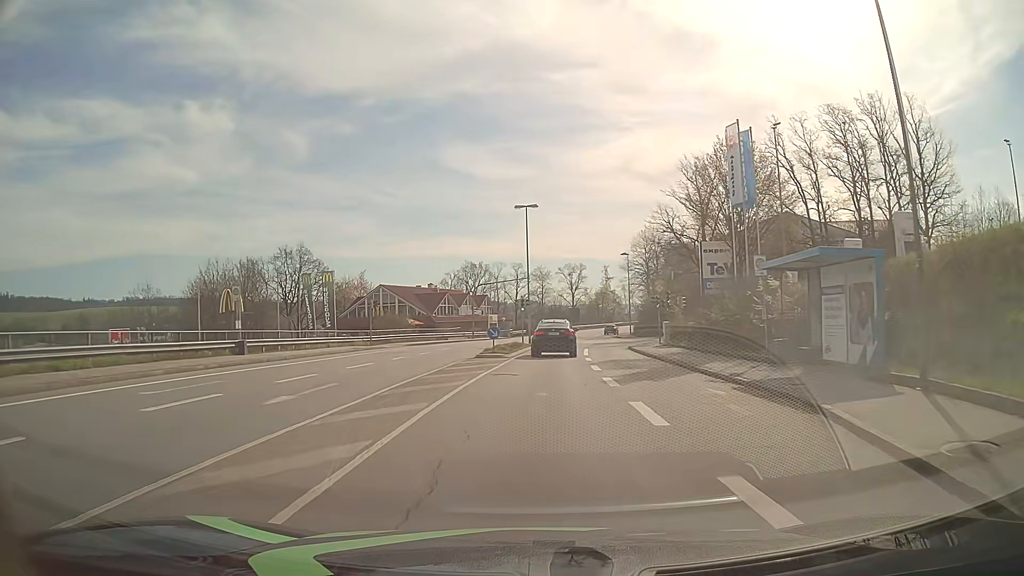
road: tertiary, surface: asphalt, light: Day
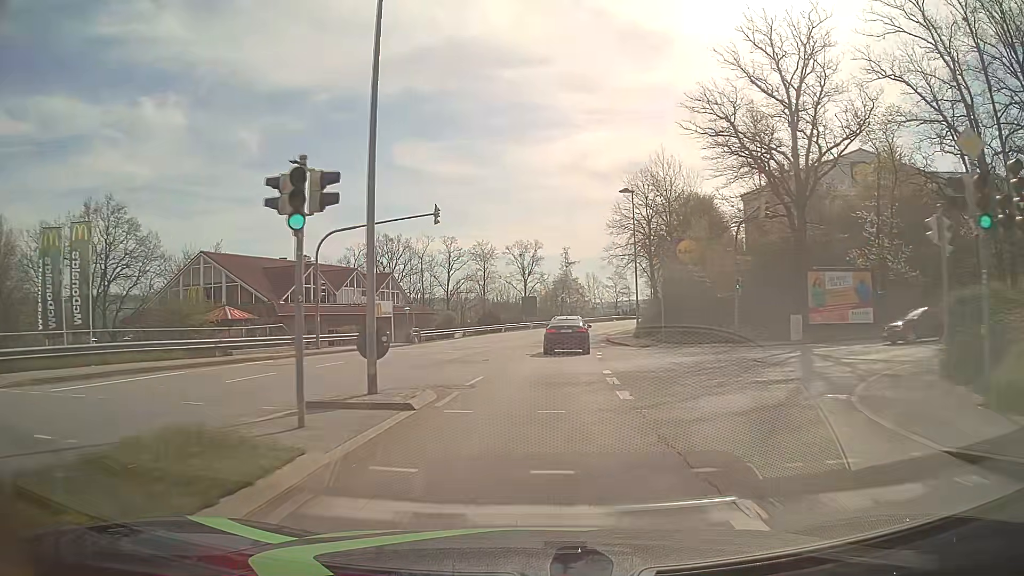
(+1.3, +38.5) m; +4°
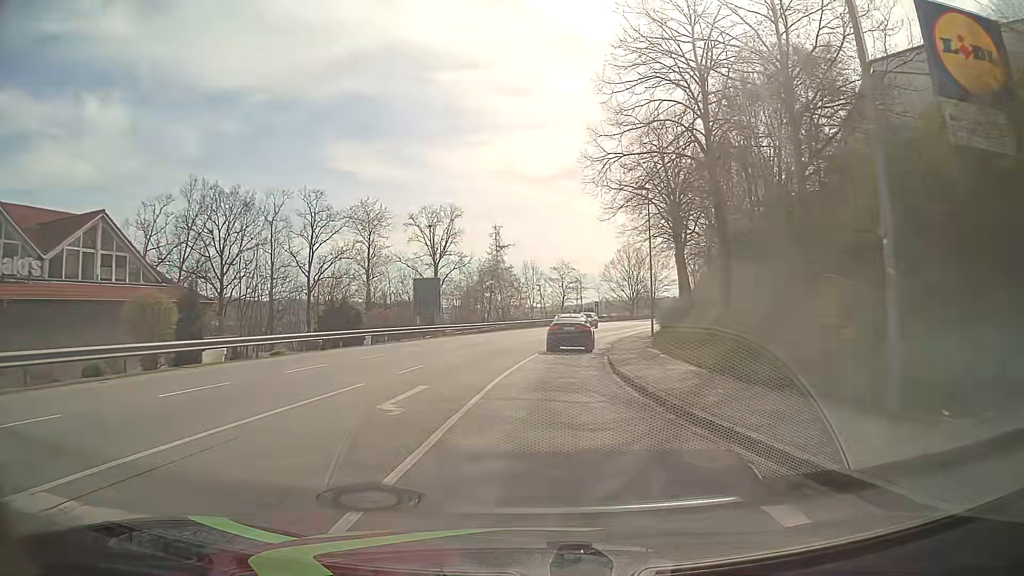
(+1.9, +38.3) m; +6°
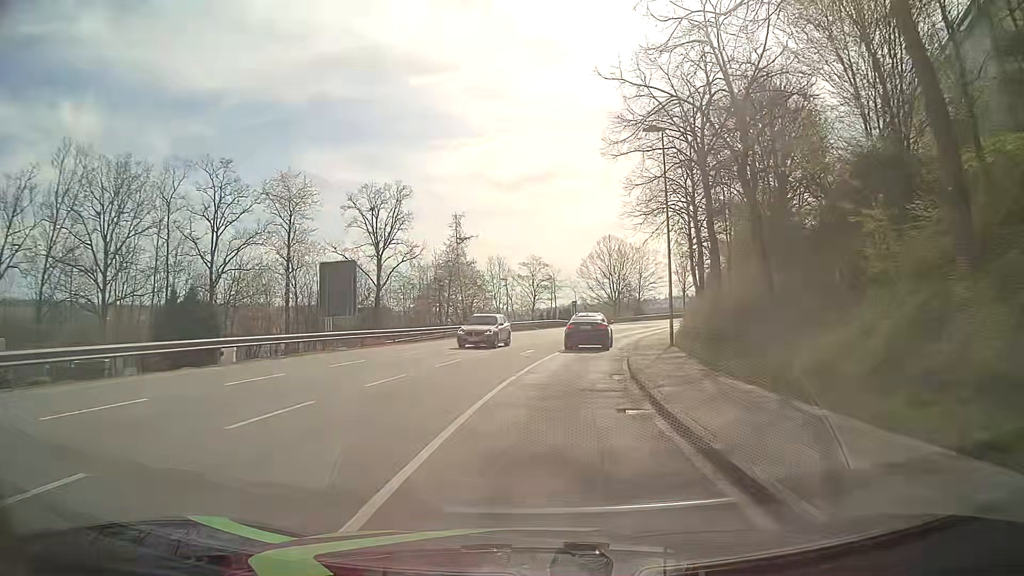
(+0.3, +15.2) m; +3°
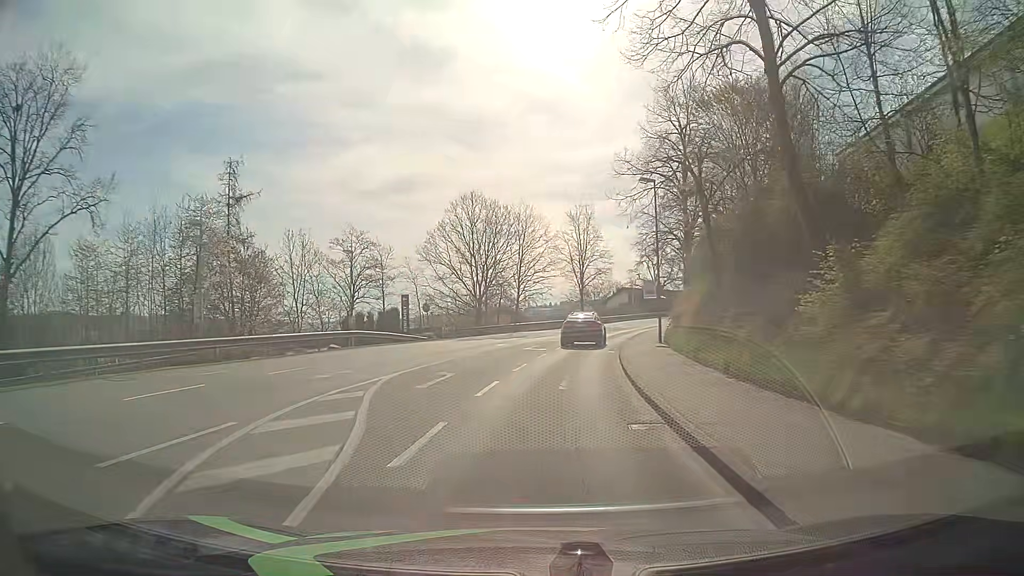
(+3.9, +37.4) m; +12°
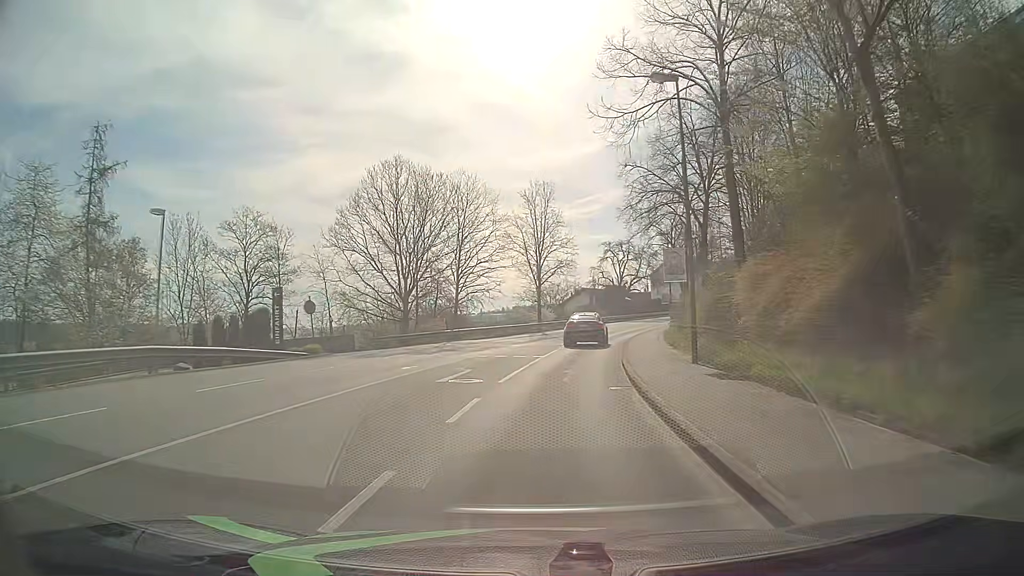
(+0.5, +15.0) m; +4°
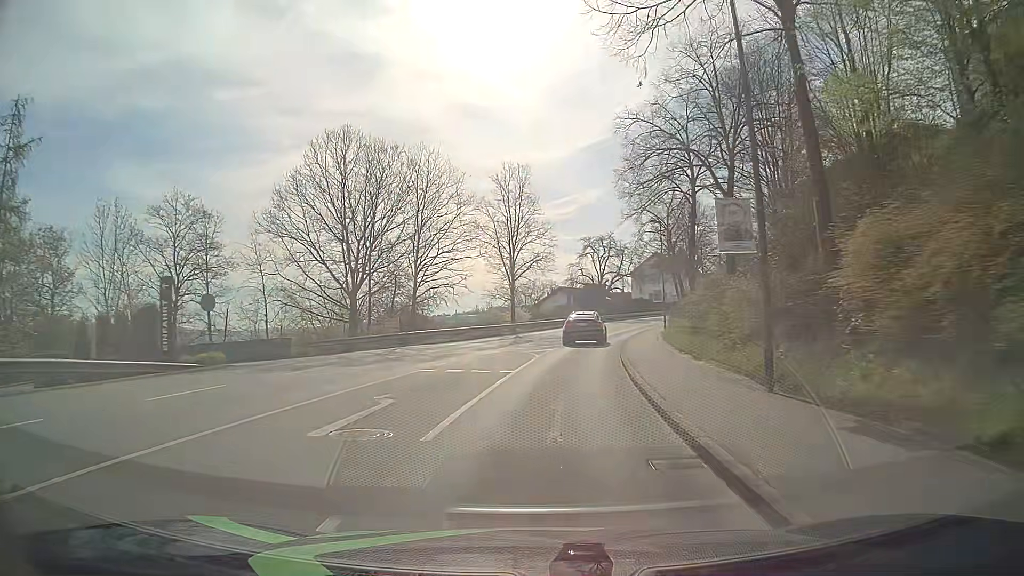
(+0.2, +7.5) m; +2°
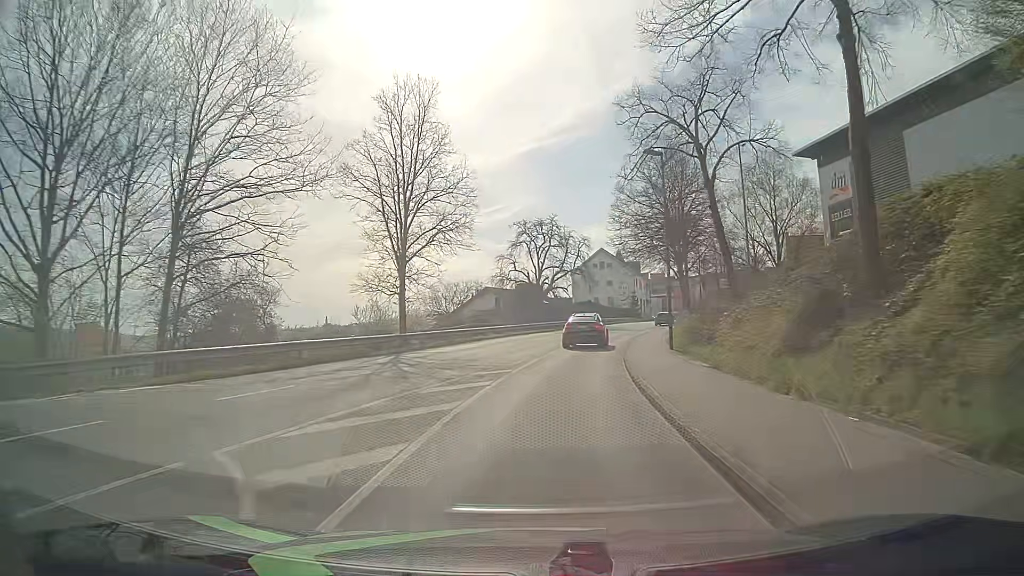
(+1.2, +22.5) m; +6°
(0, +10) (+1, +20) (+2, +30) (+4, +40) (+6, +50) (+9, +59) (+12, +69) (+16, +78) (+19, +87) (+23, +96) m
